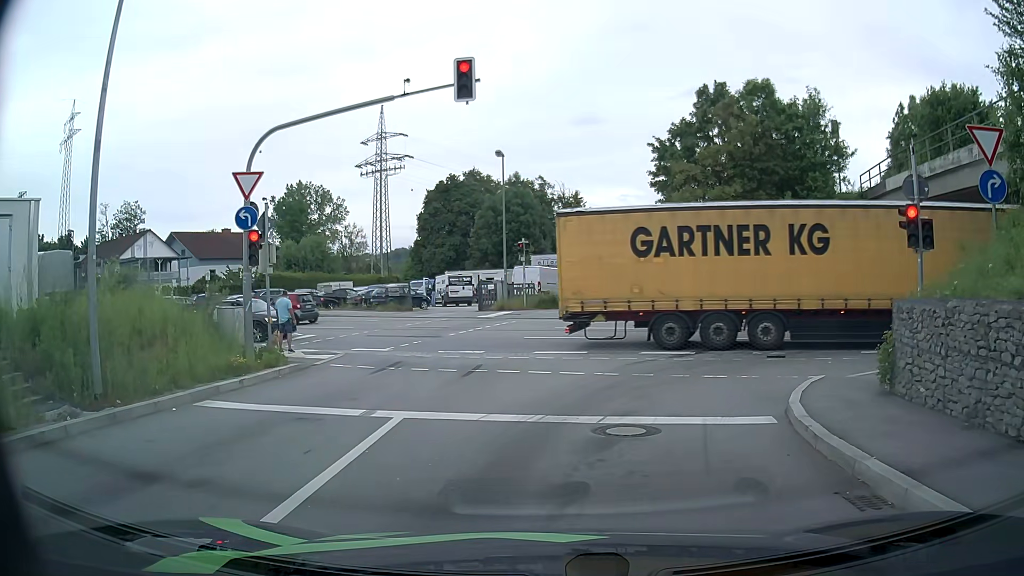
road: primary_link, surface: asphalt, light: Day
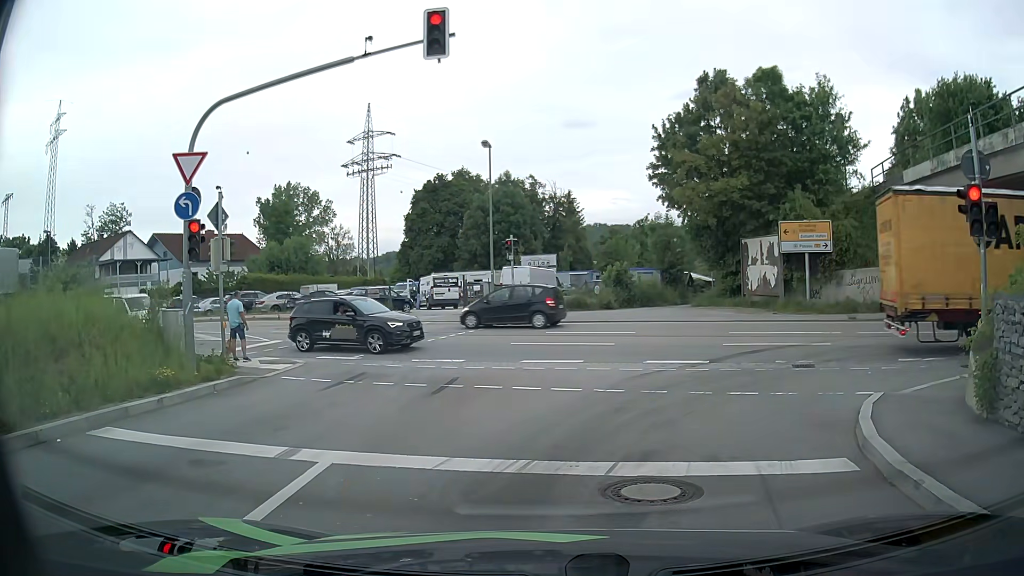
(0.0, +2.4) m; +1°
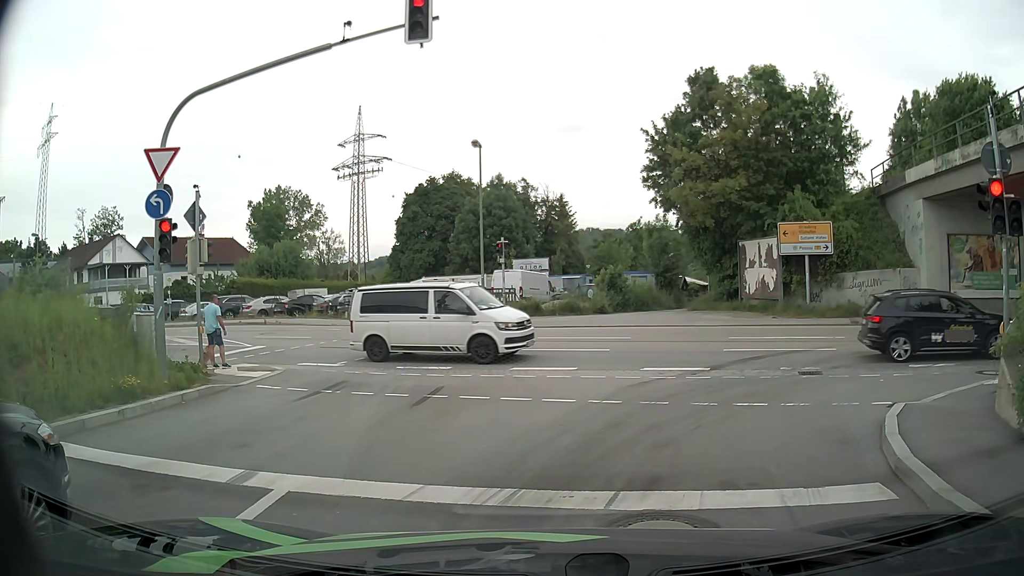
(0.0, +0.9) m; 0°
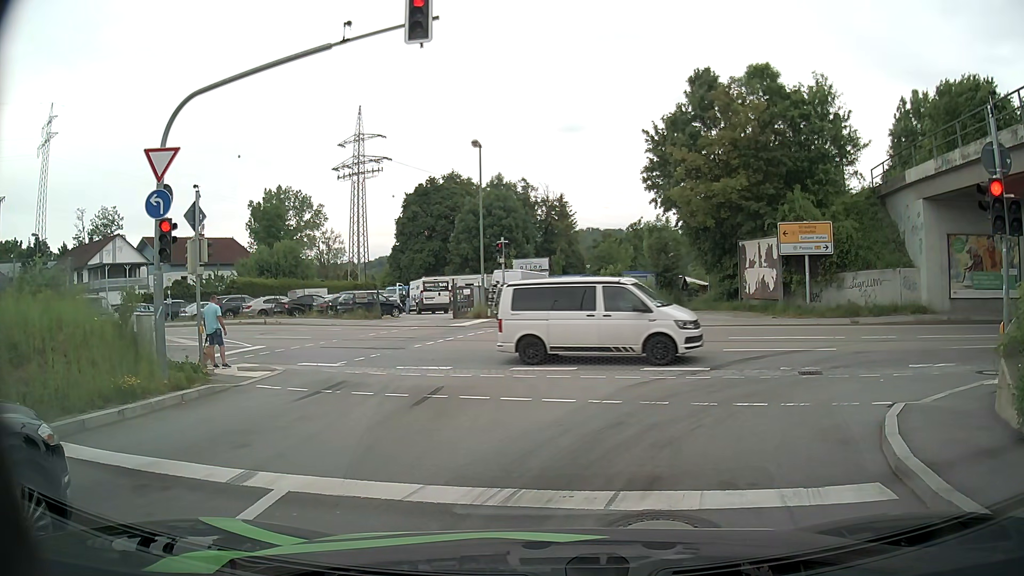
(0.0, 0.0) m; 0°
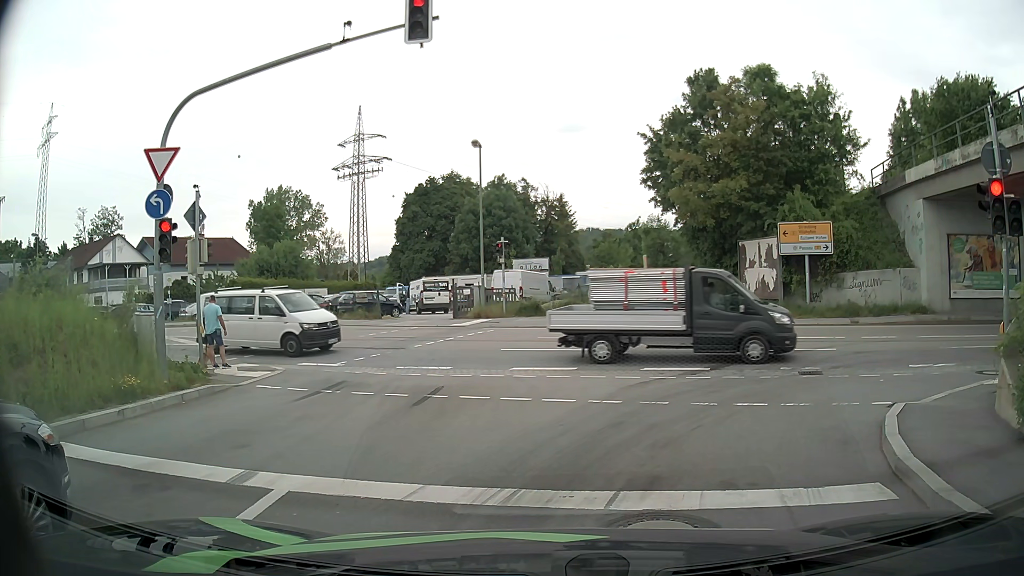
(0.0, 0.0) m; 0°
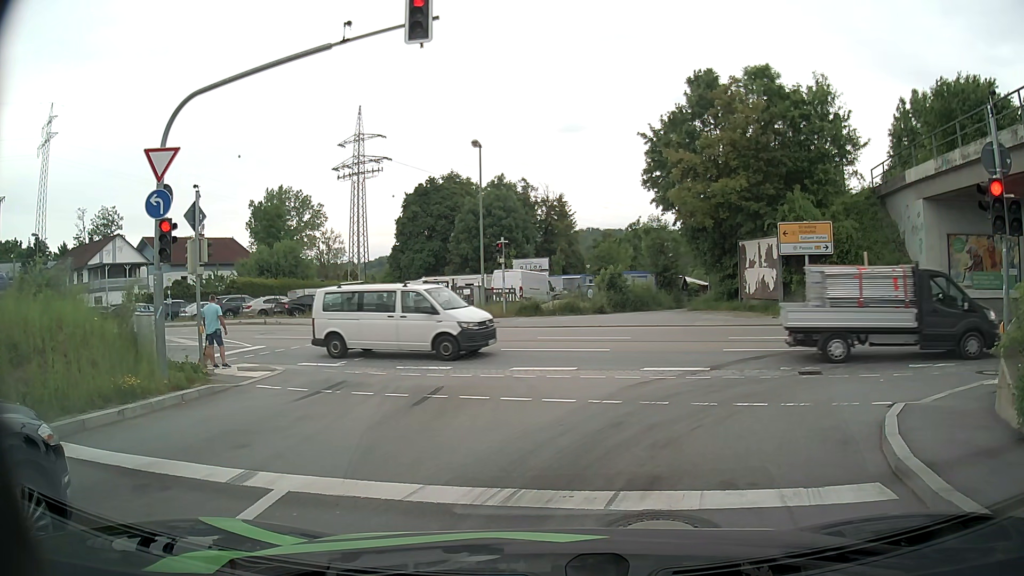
(0.0, 0.0) m; 0°
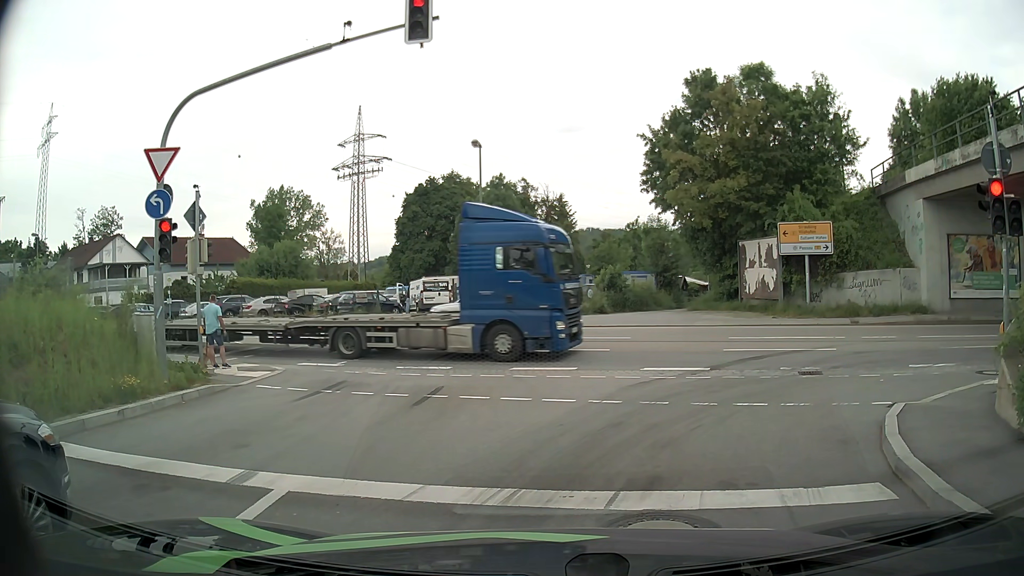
(0.0, 0.0) m; 0°
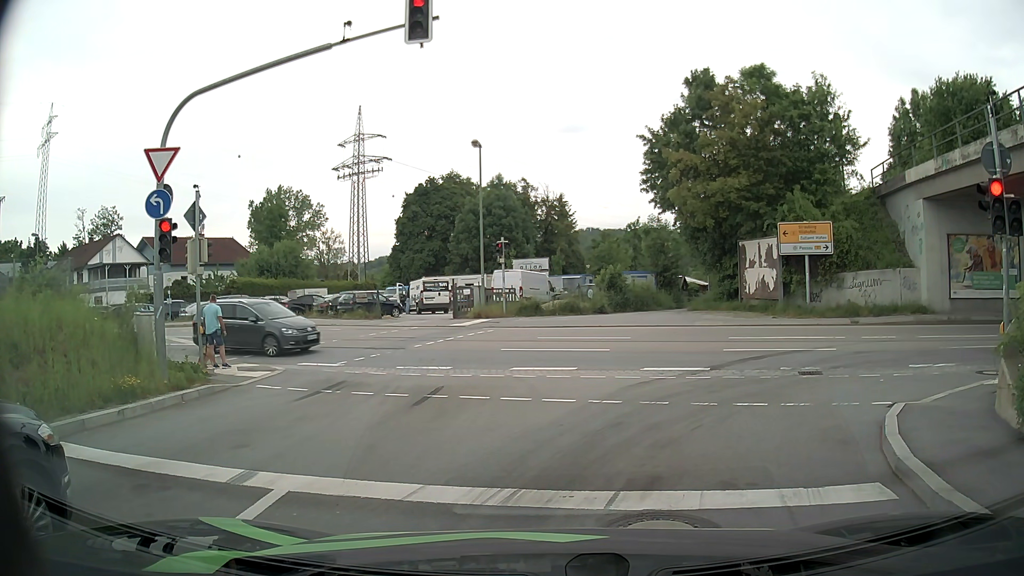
(0.0, 0.0) m; 0°
